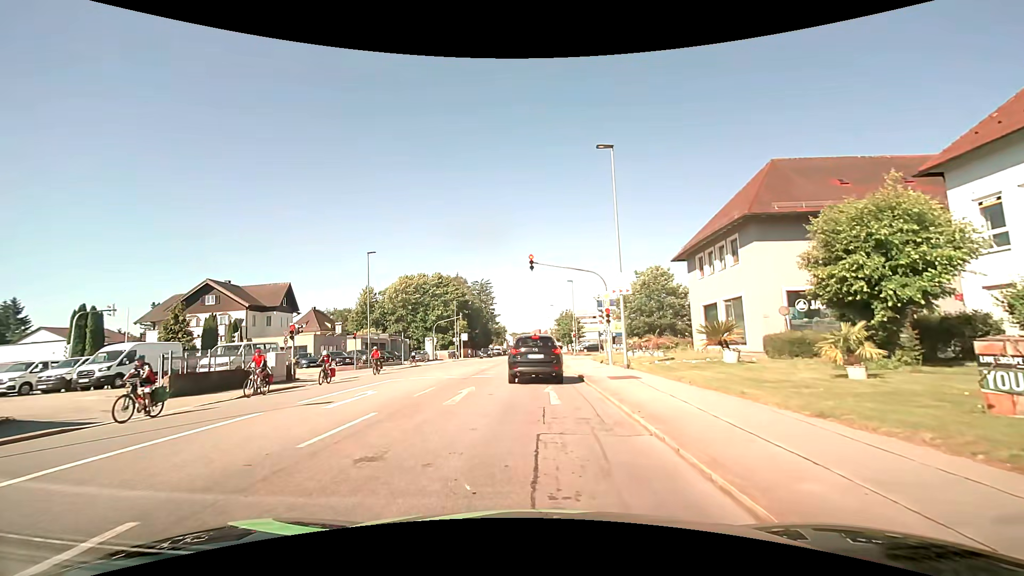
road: tertiary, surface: asphalt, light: Day
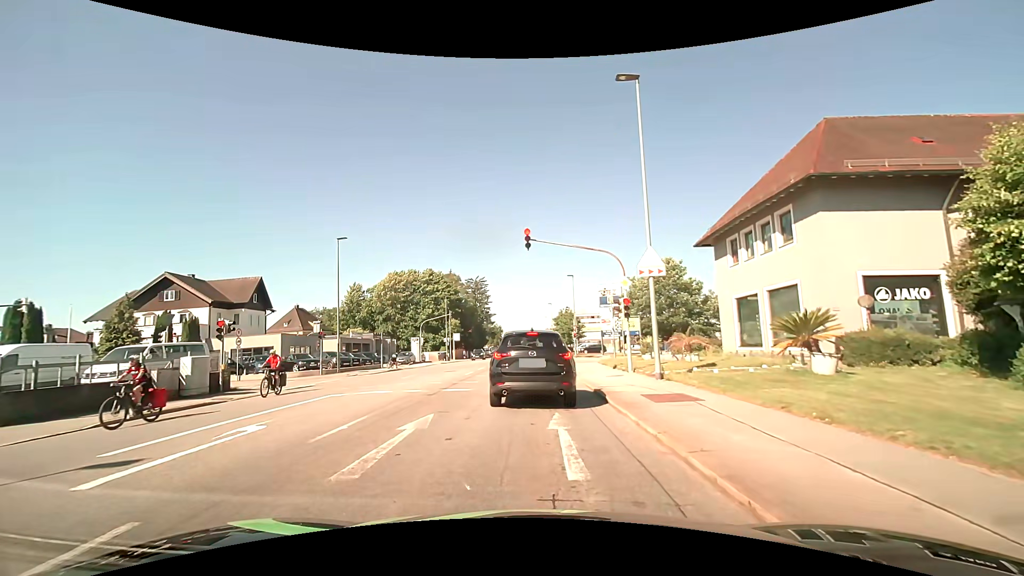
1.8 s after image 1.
(0.0, +6.0) m; 0°
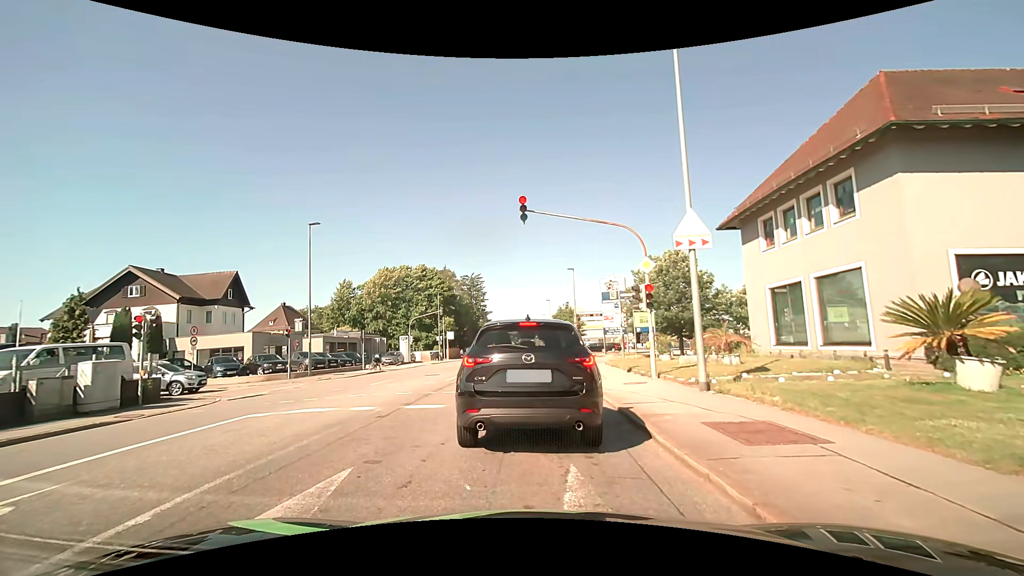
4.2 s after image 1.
(0.0, +4.2) m; -2°
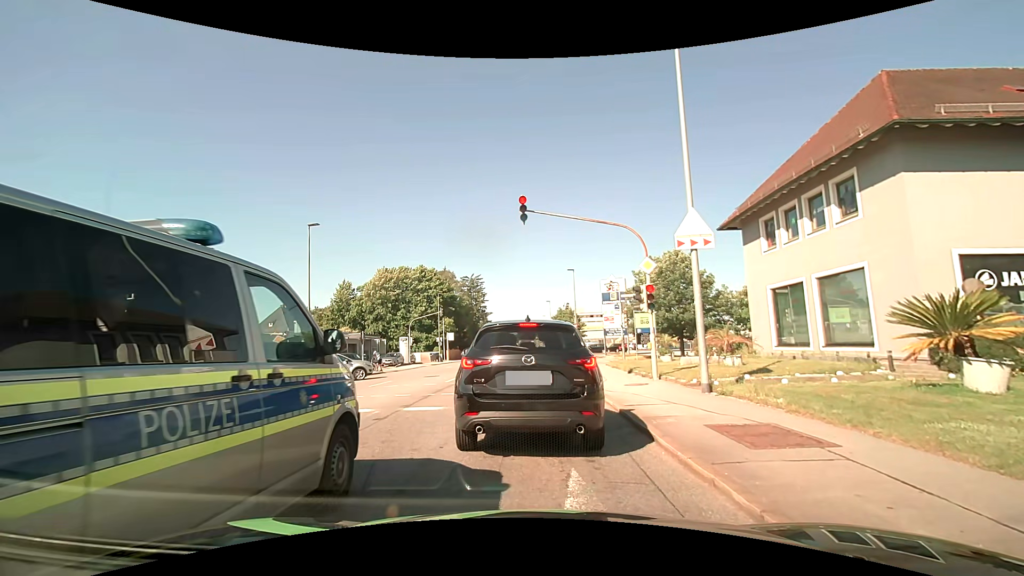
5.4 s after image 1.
(0.0, +0.2) m; 0°
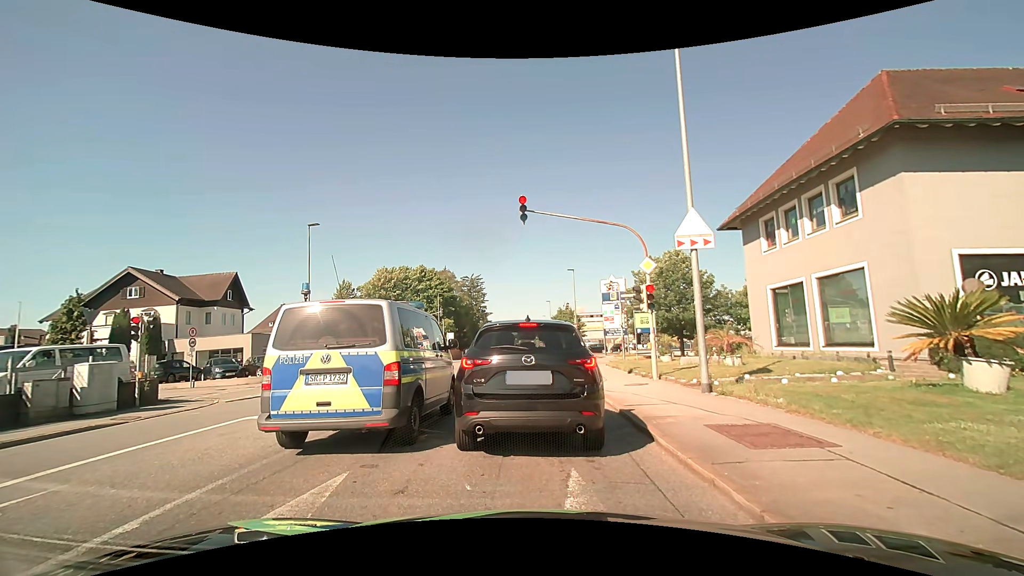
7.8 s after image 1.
(0.0, 0.0) m; 0°
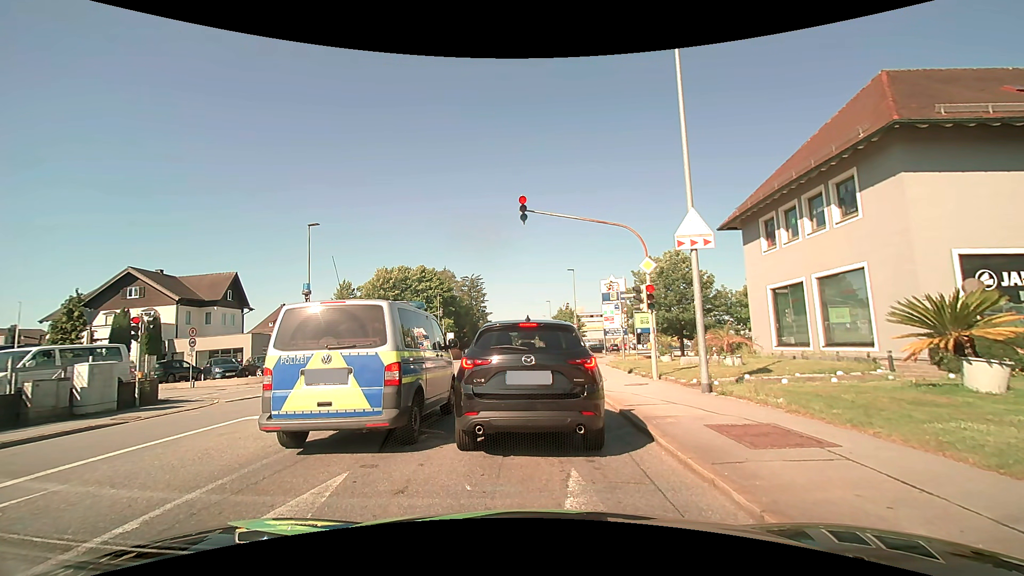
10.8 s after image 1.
(0.0, 0.0) m; 0°
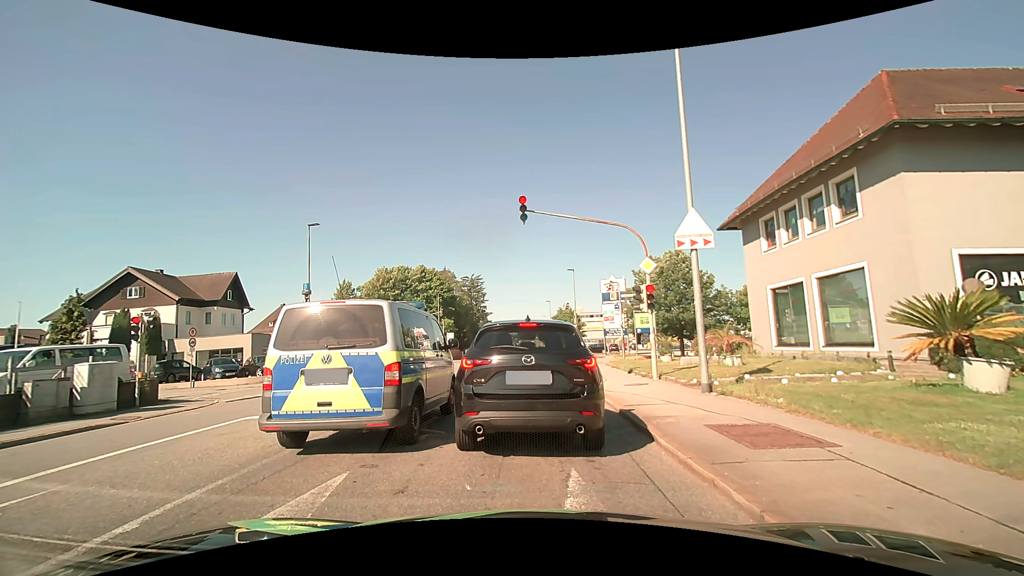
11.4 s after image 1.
(0.0, 0.0) m; 0°
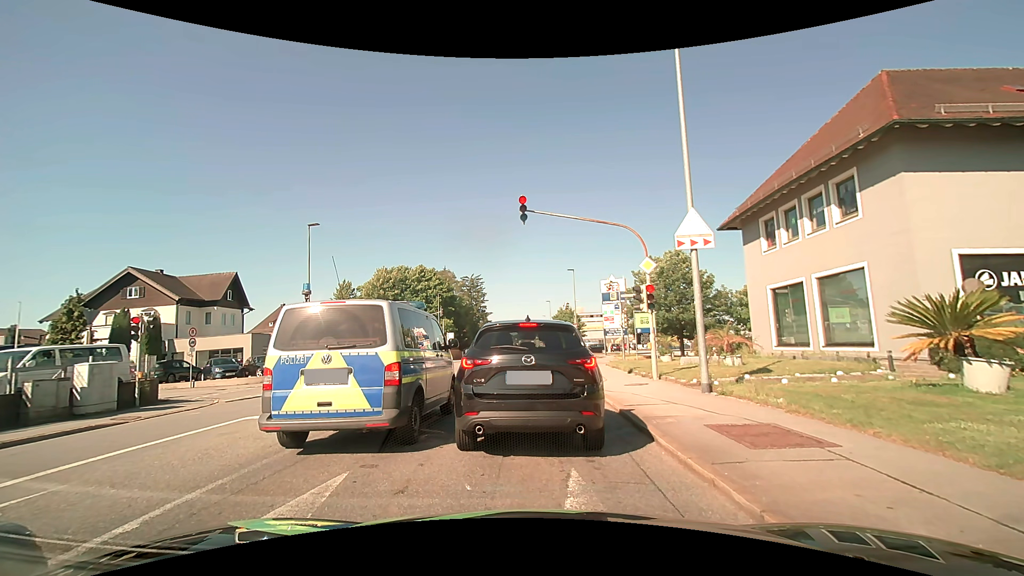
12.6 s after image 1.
(0.0, 0.0) m; 0°
(0, +10) (+1, +20) (+1, +30) (+2, +40) (+2, +50) (+2, +60) (+3, +70) (+3, +80) (+4, +90) (+4, +100) m
